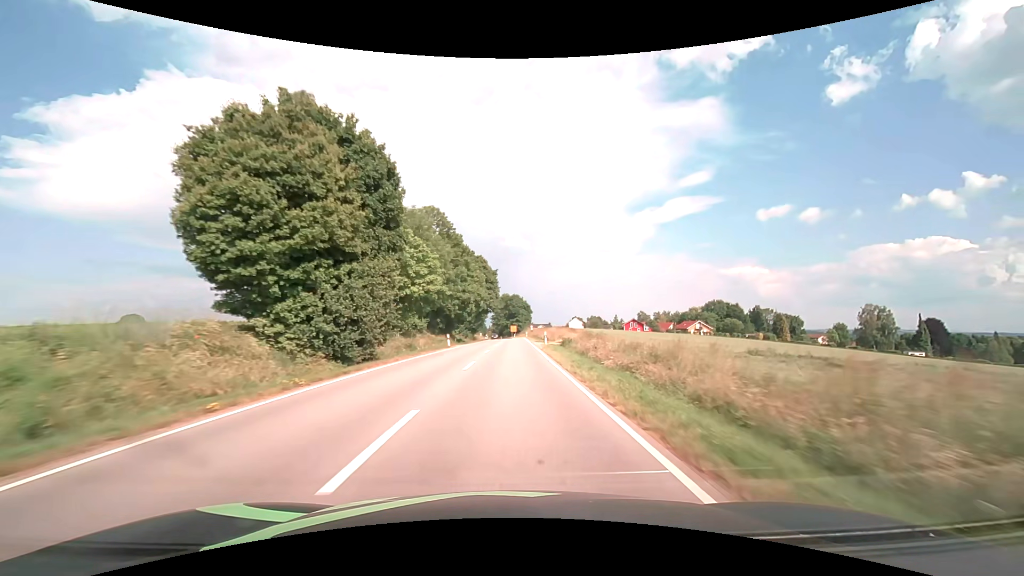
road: secondary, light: Day
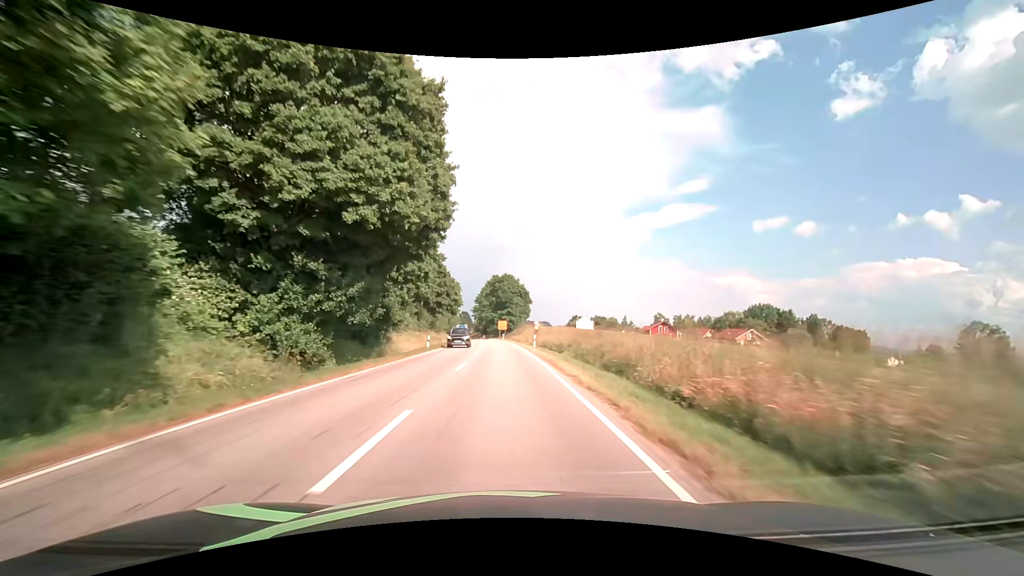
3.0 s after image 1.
(+1.0, +59.7) m; +1°
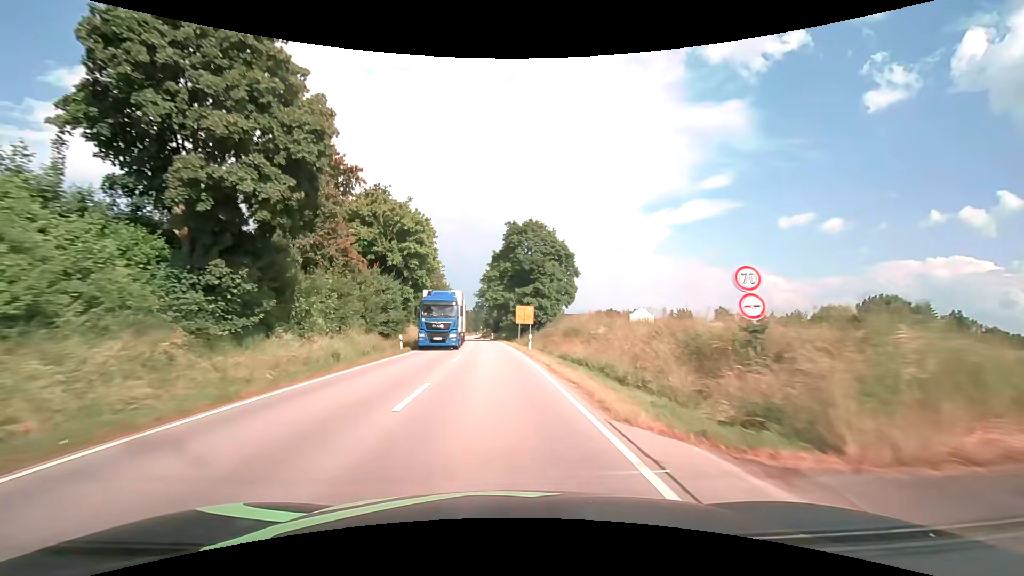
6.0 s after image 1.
(-0.7, +56.1) m; -2°
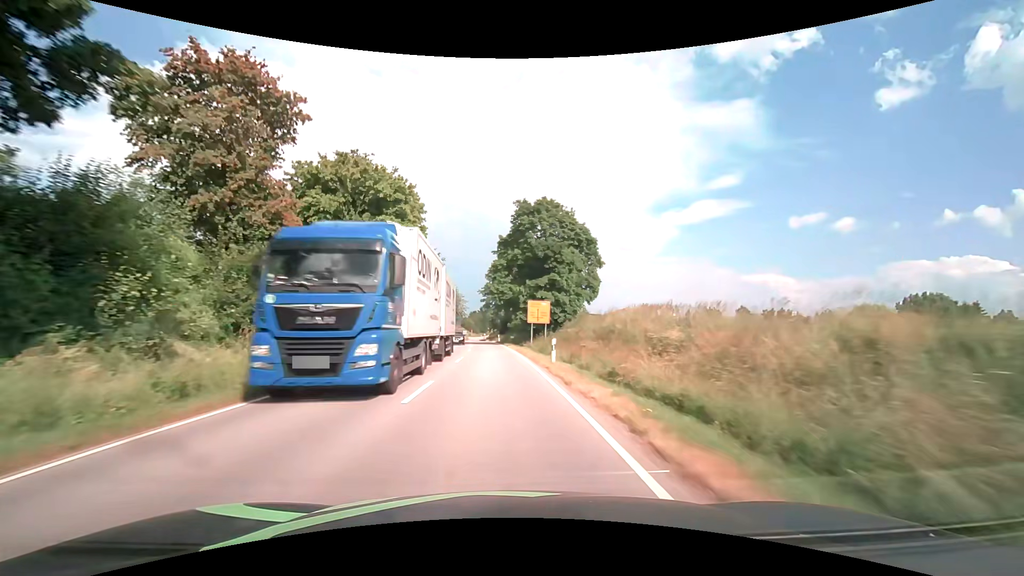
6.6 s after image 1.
(-0.1, +11.0) m; -1°
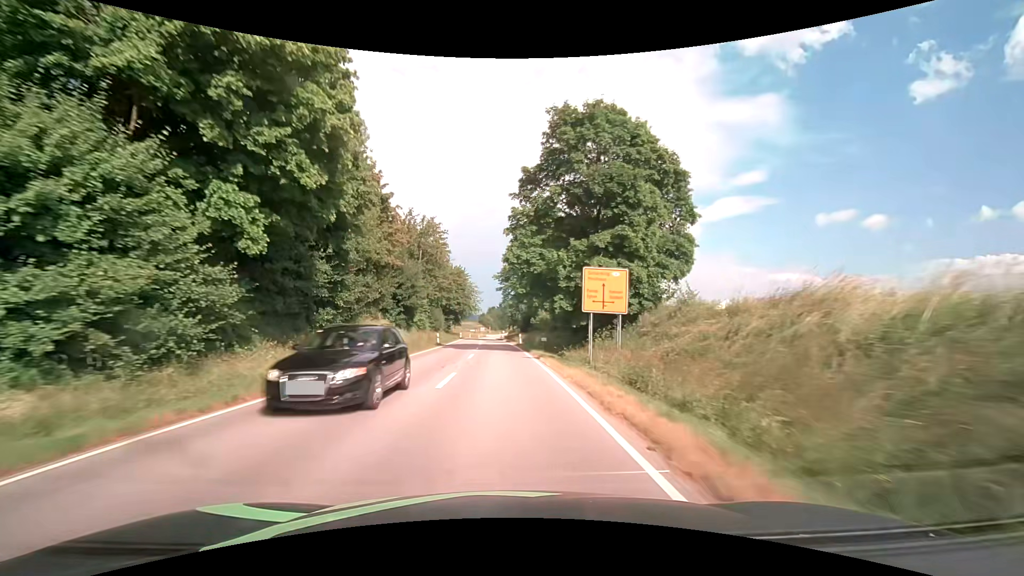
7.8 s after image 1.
(-0.5, +21.9) m; -2°
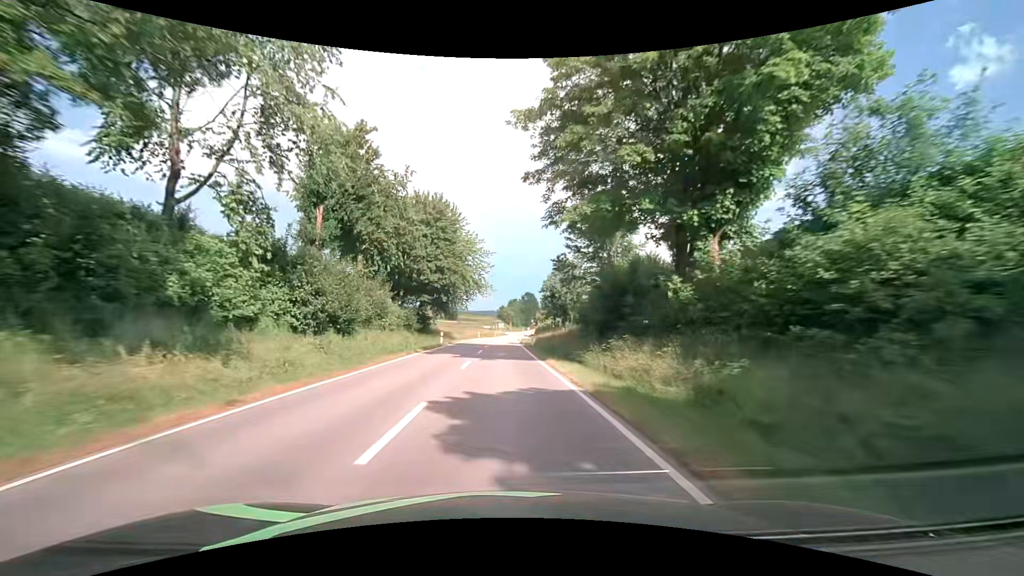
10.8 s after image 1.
(-1.2, +54.4) m; -2°
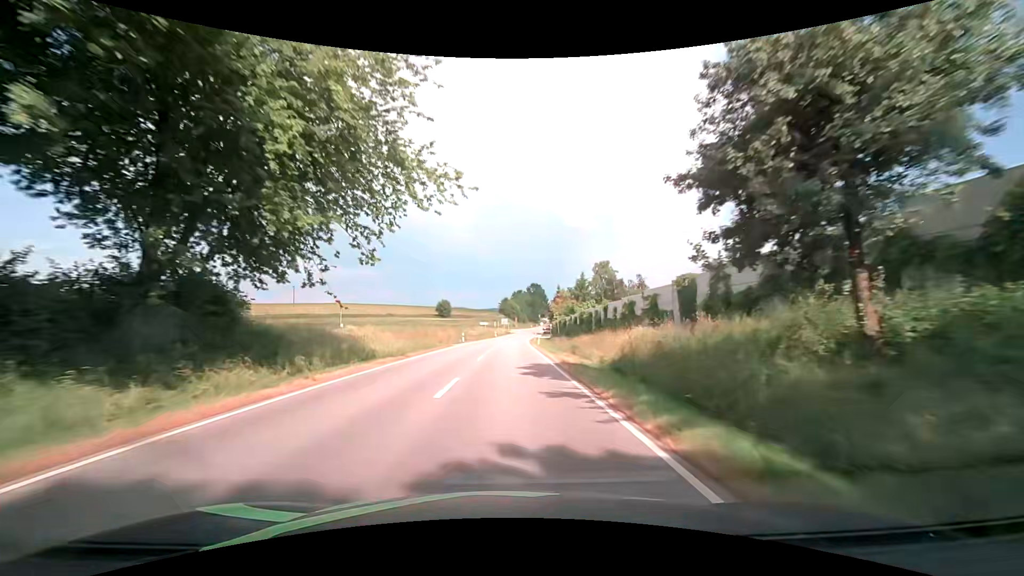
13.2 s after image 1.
(-0.1, +43.4) m; 0°
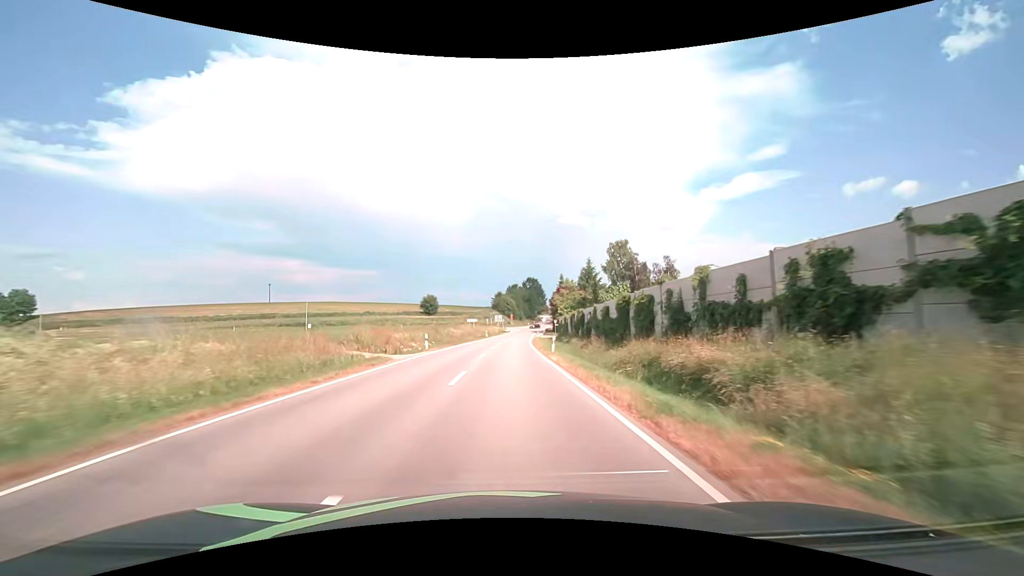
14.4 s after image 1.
(-0.1, +21.7) m; 0°
(0, +10) (0, +20) (0, +30) (0, +40) (+1, +50) (+1, +60) (+2, +70) (+2, +80) (+3, +90) (+4, +100) m
